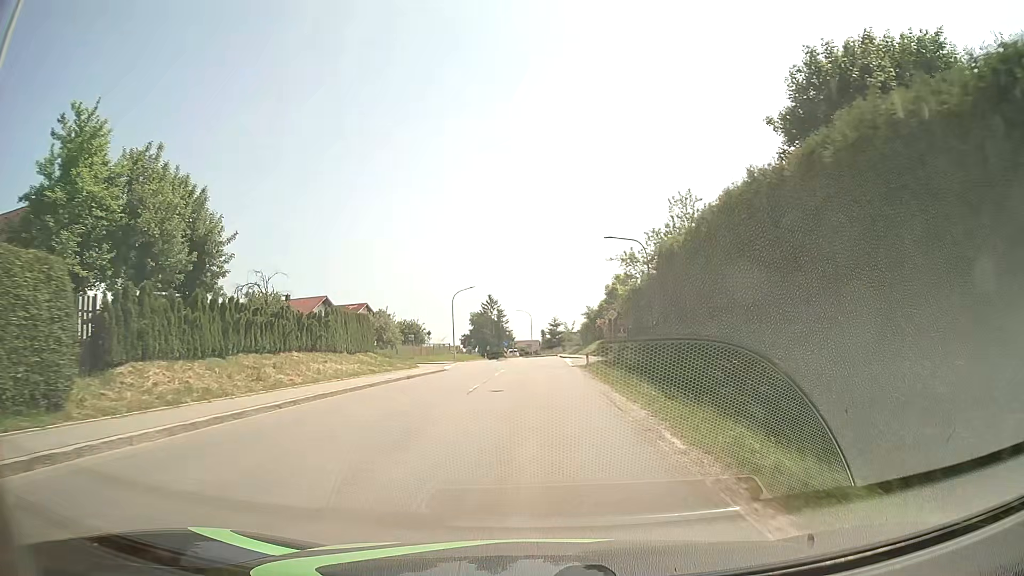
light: Day
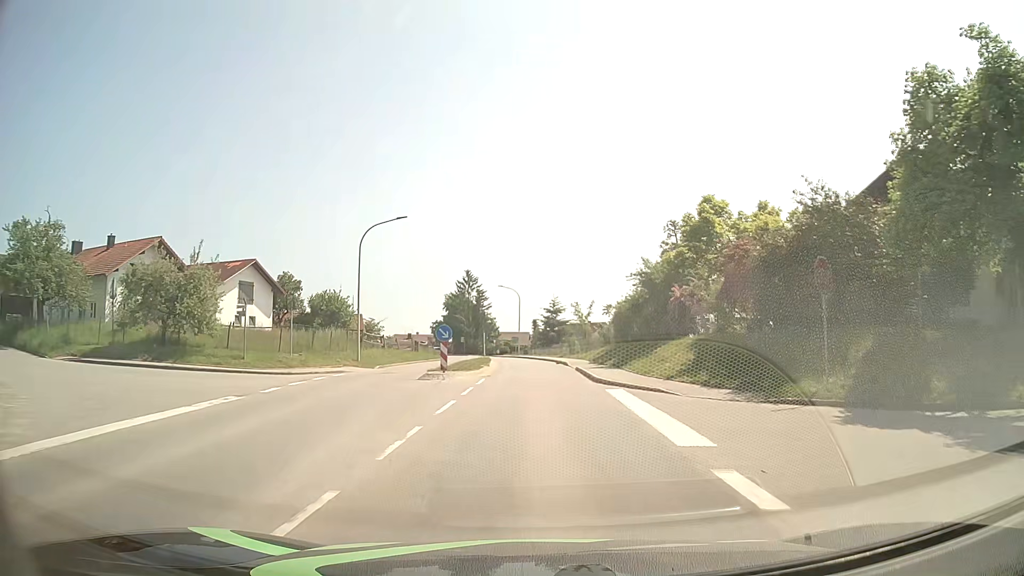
(-0.2, +38.5) m; 0°
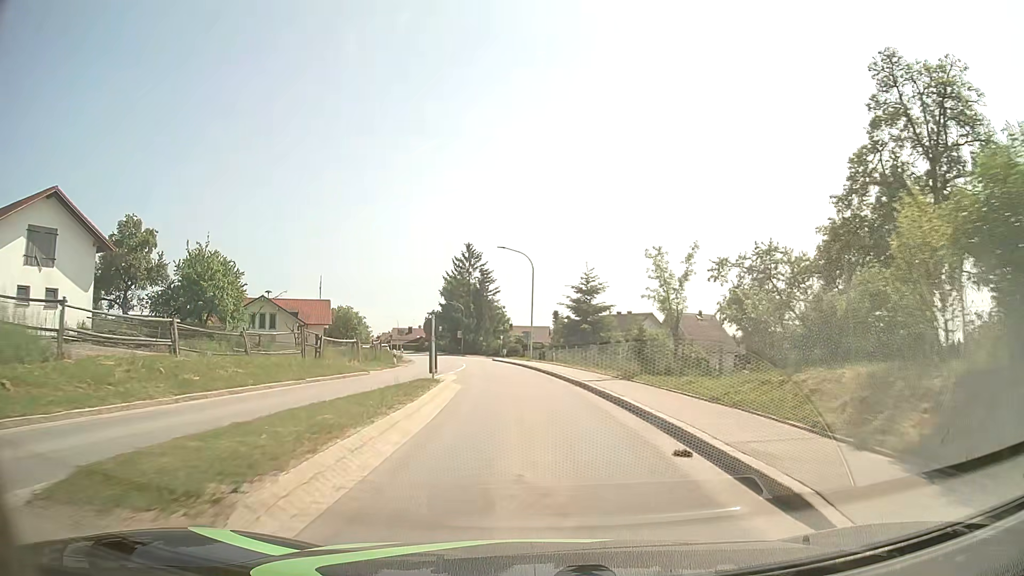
(0.0, +30.9) m; -2°
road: tertiary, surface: asphalt
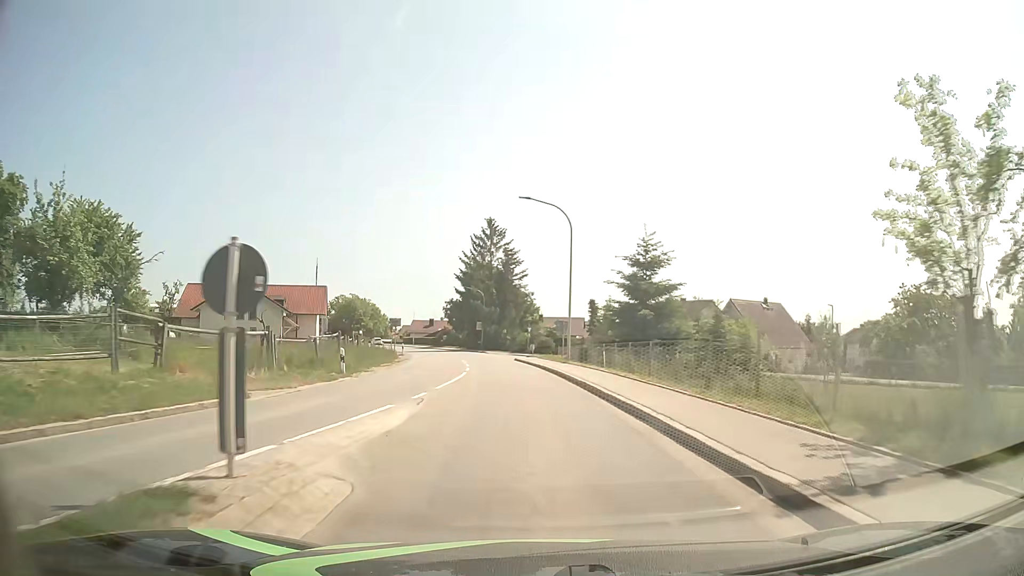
(-0.3, +15.5) m; -2°
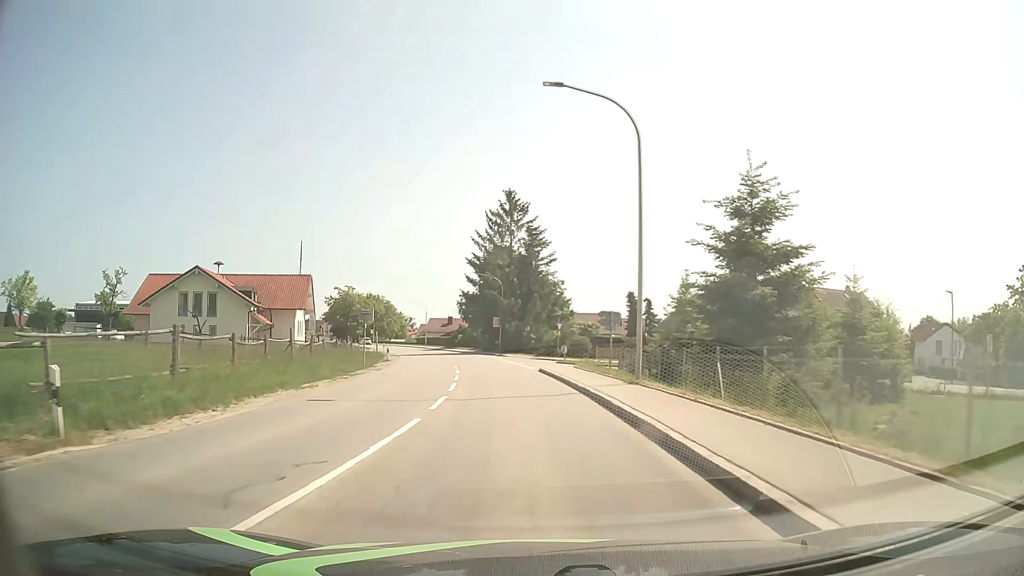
(-0.3, +15.5) m; -2°
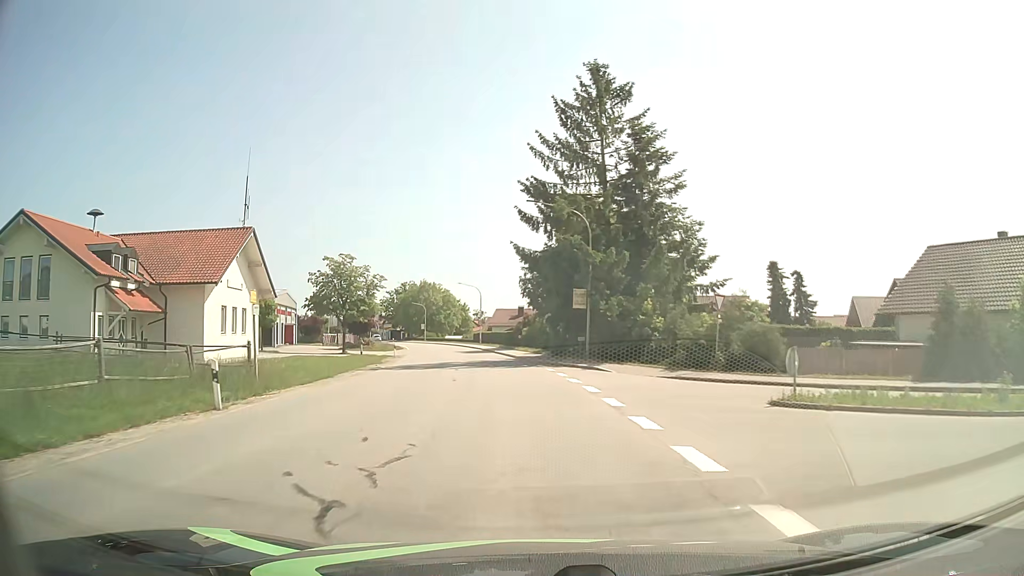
(-1.7, +30.8) m; -7°
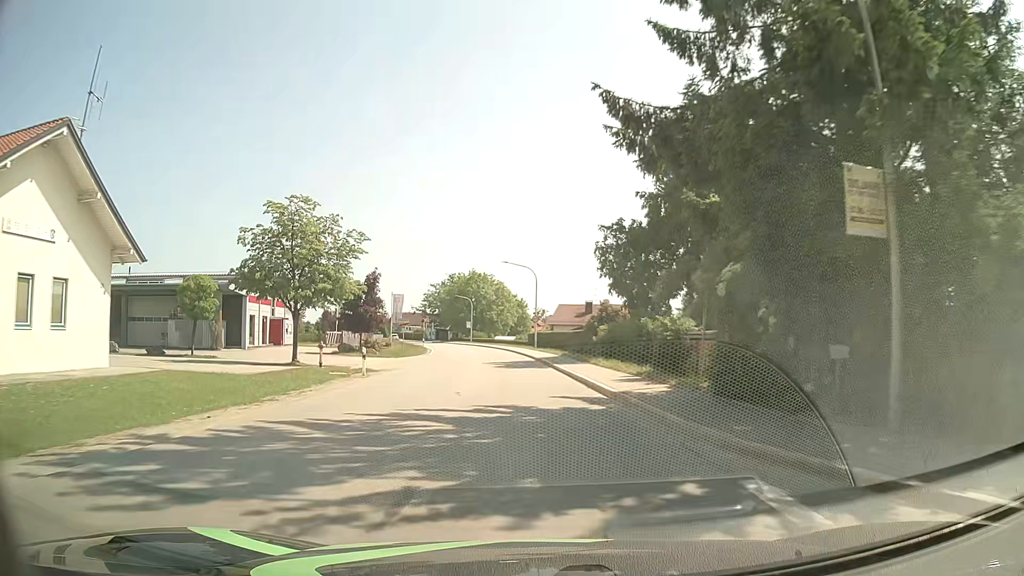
(-1.1, +23.0) m; -5°
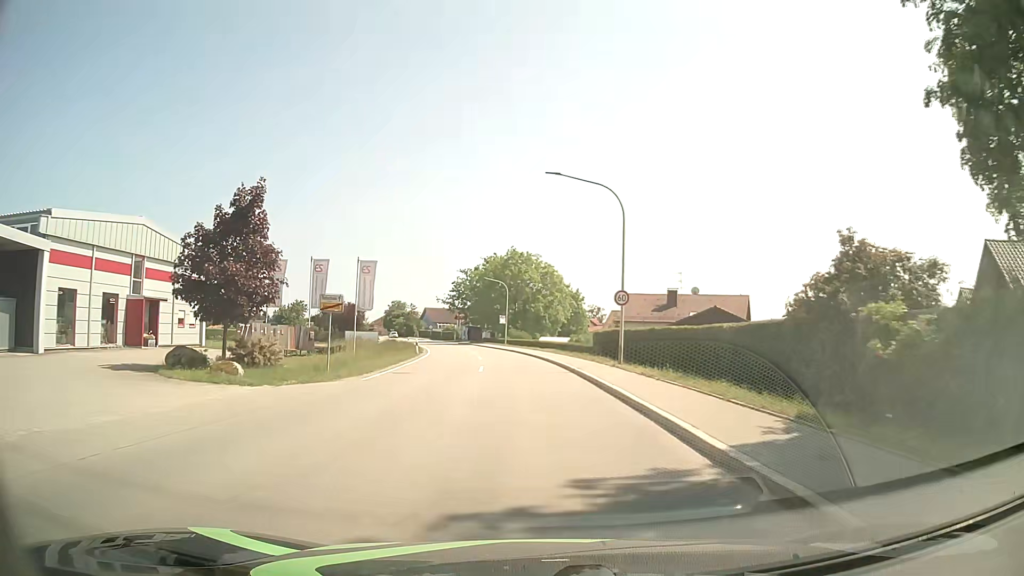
(-1.2, +30.6) m; -4°
